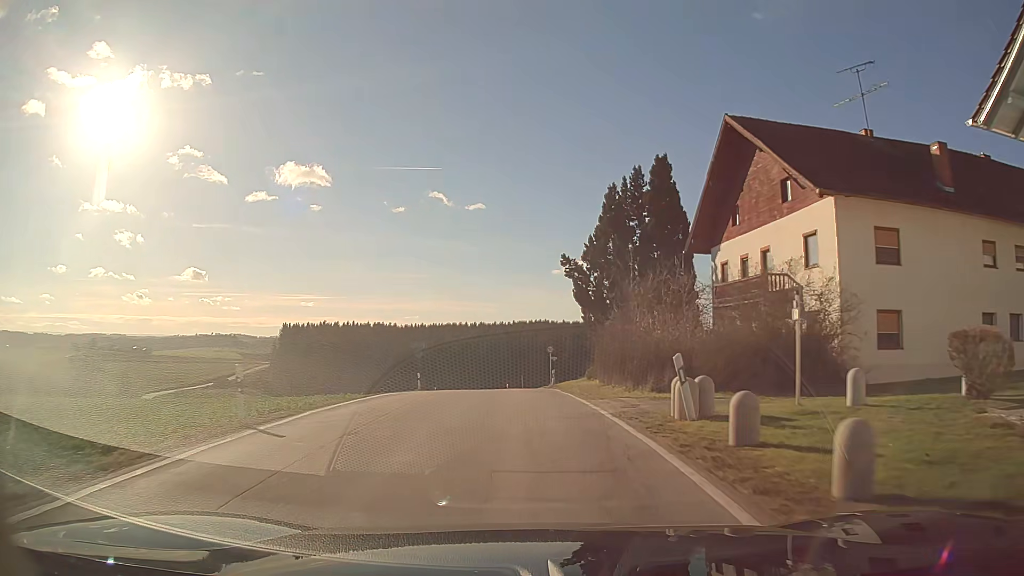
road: secondary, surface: asphalt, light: Day
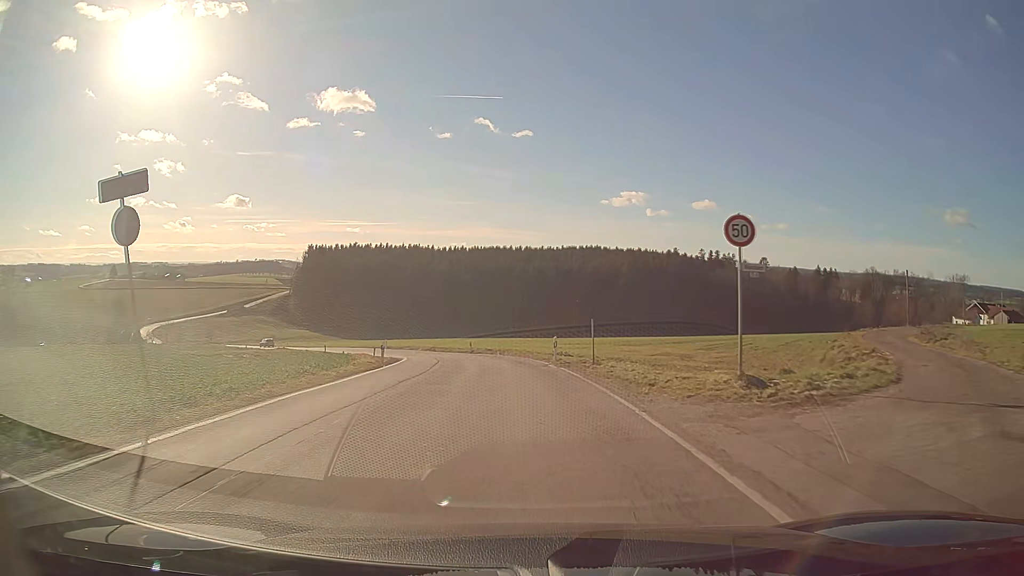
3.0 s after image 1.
(-1.4, +39.1) m; -4°
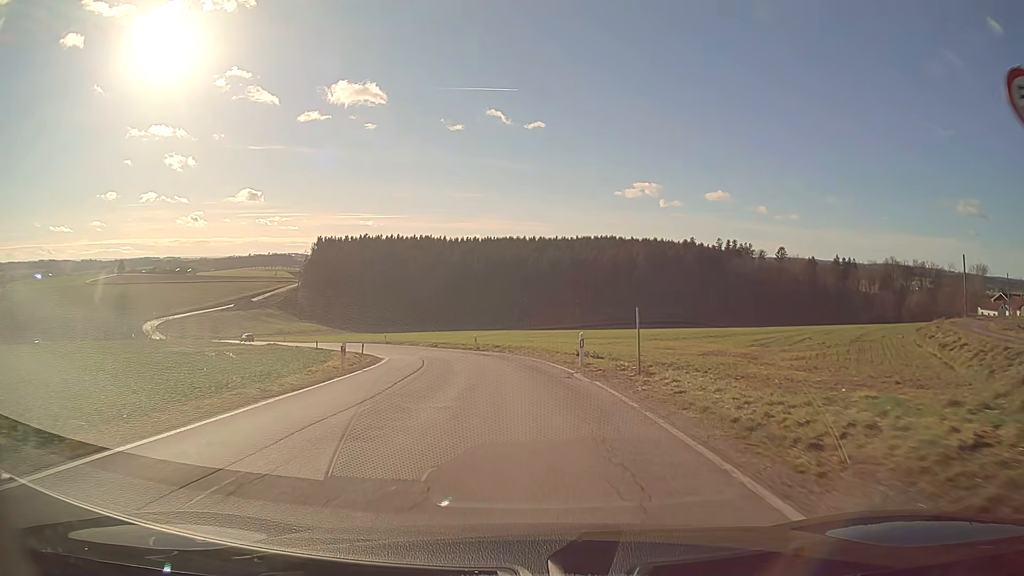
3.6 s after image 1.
(-0.1, +8.0) m; -1°
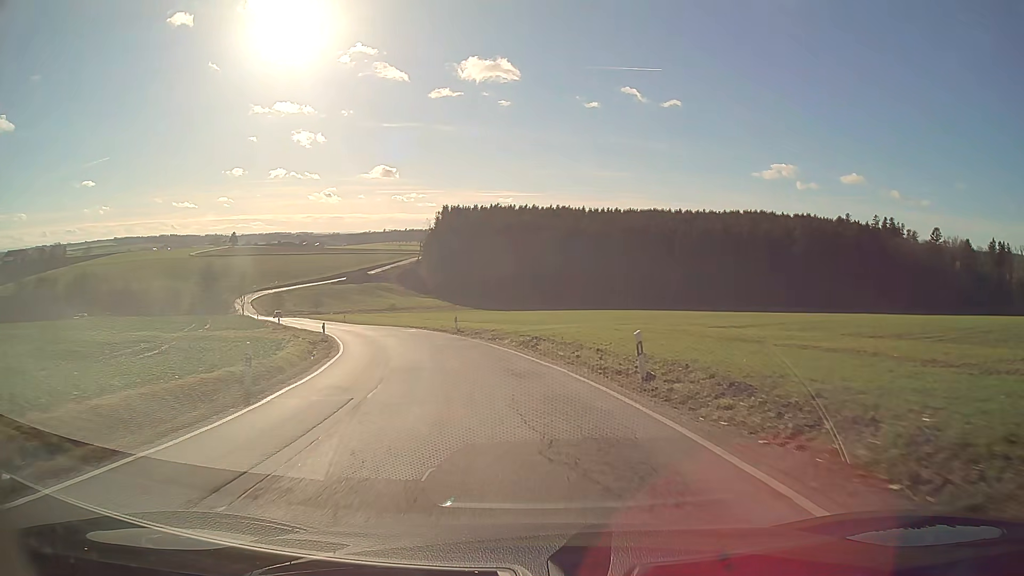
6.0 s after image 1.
(-3.4, +32.6) m; -13°
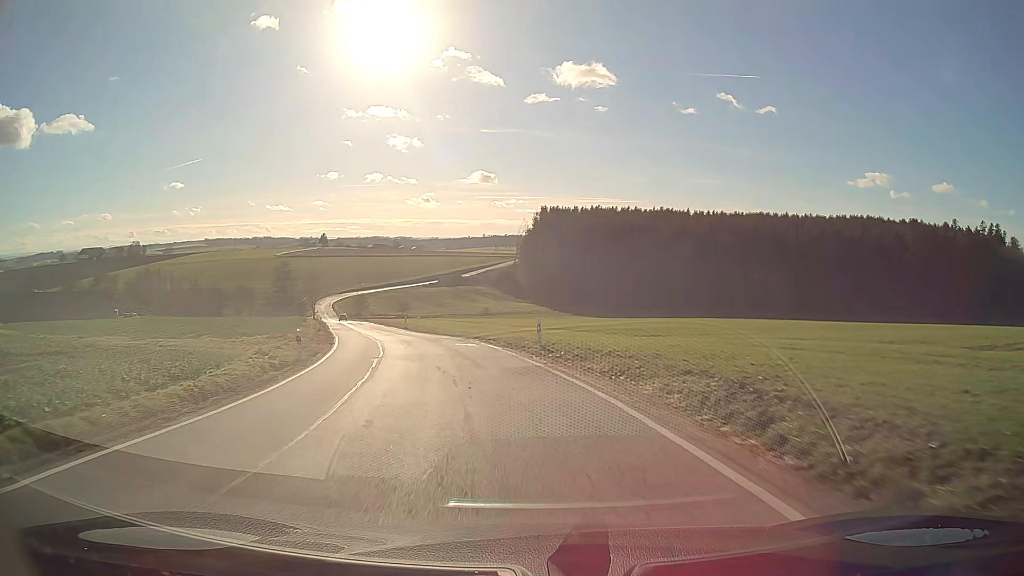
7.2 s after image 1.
(-1.2, +17.0) m; -9°
